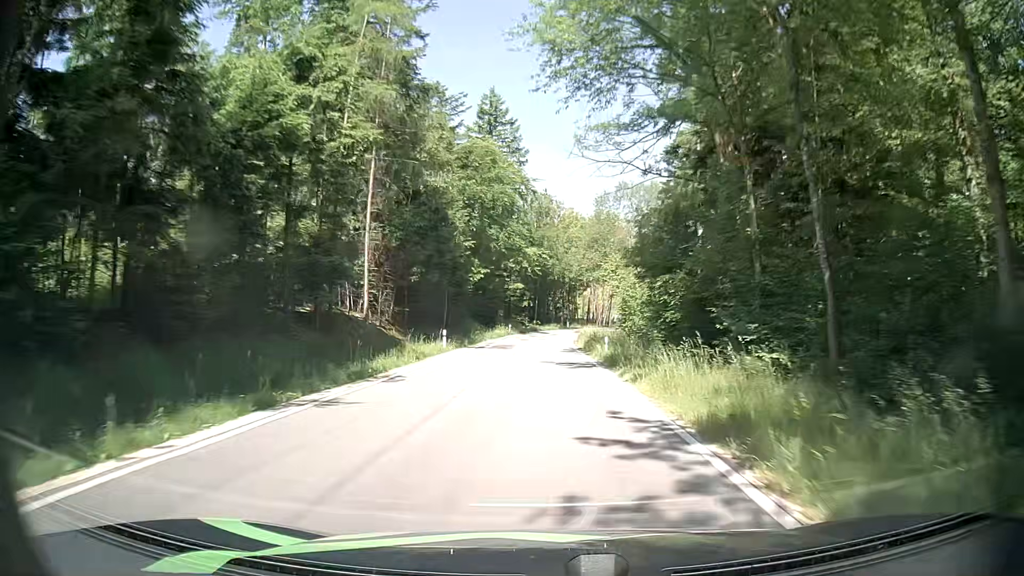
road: tertiary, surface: asphalt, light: Day
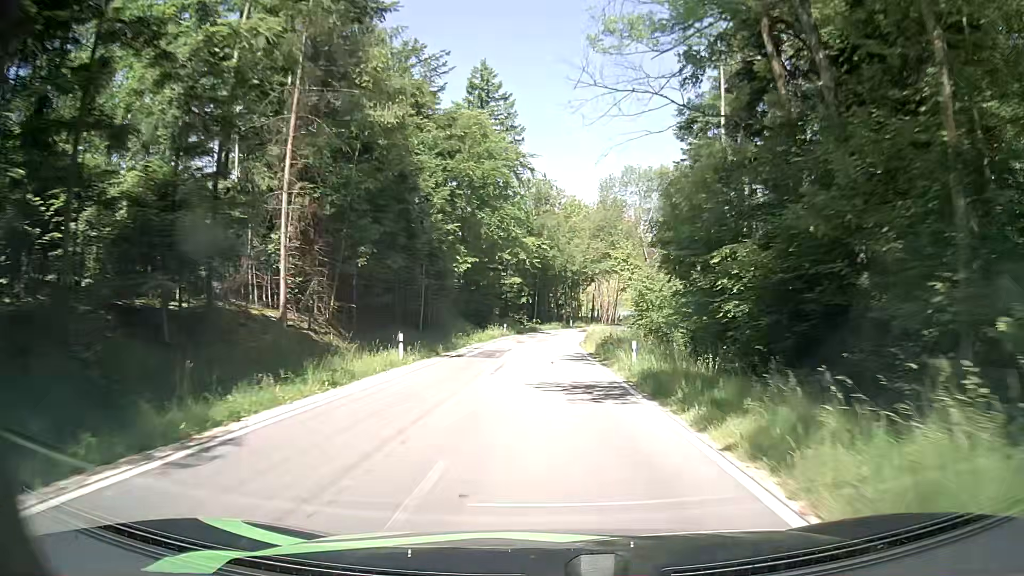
(0.0, +8.9) m; 0°
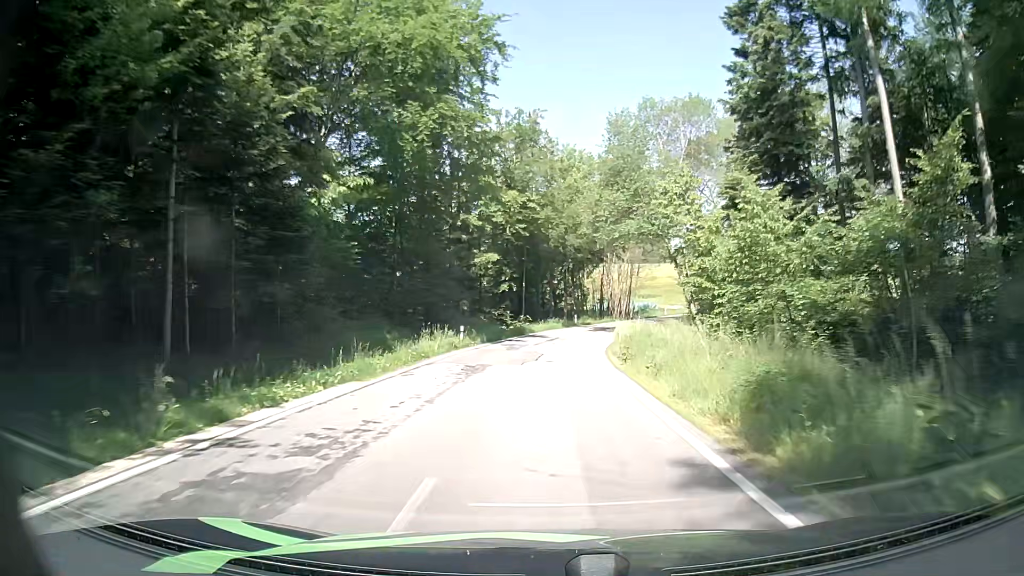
(+0.2, +25.4) m; +1°
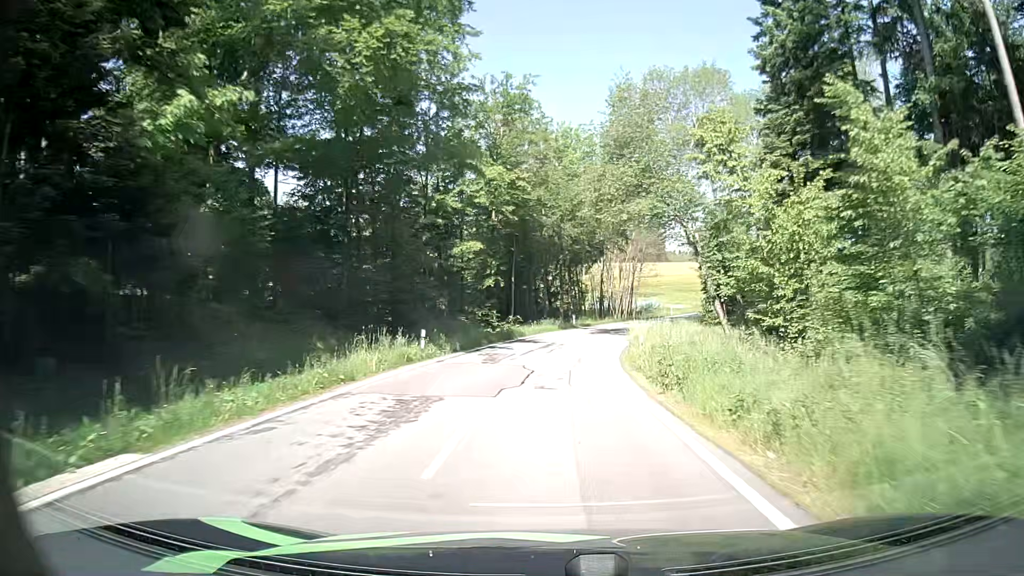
(0.0, +8.1) m; +1°
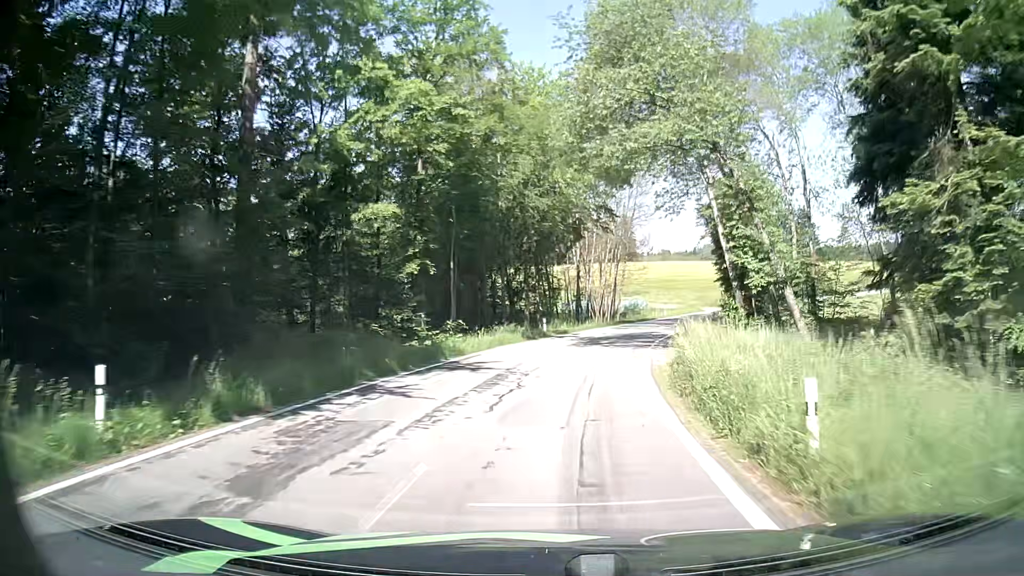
(+0.2, +15.5) m; +2°
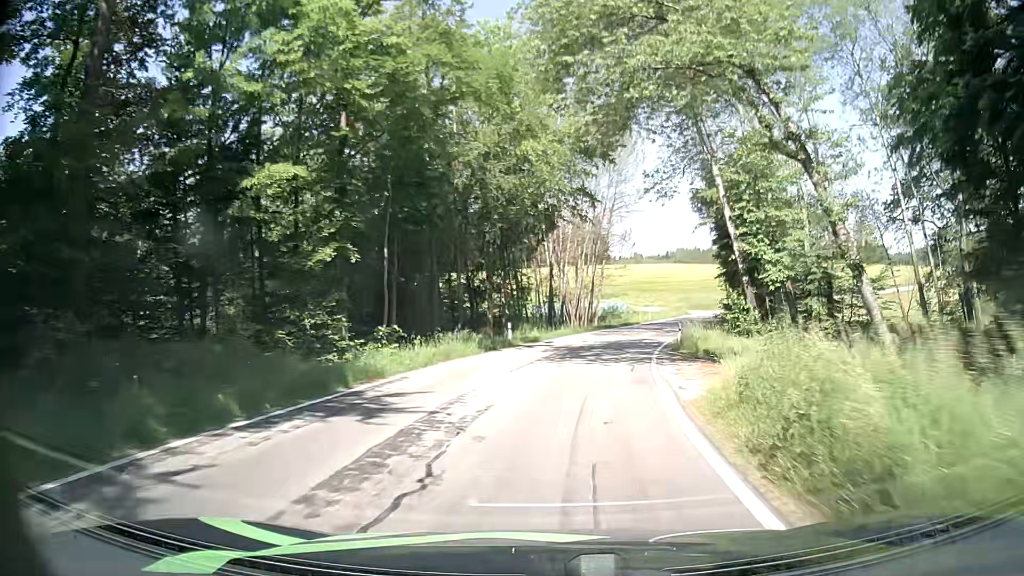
(+0.2, +7.5) m; +3°
